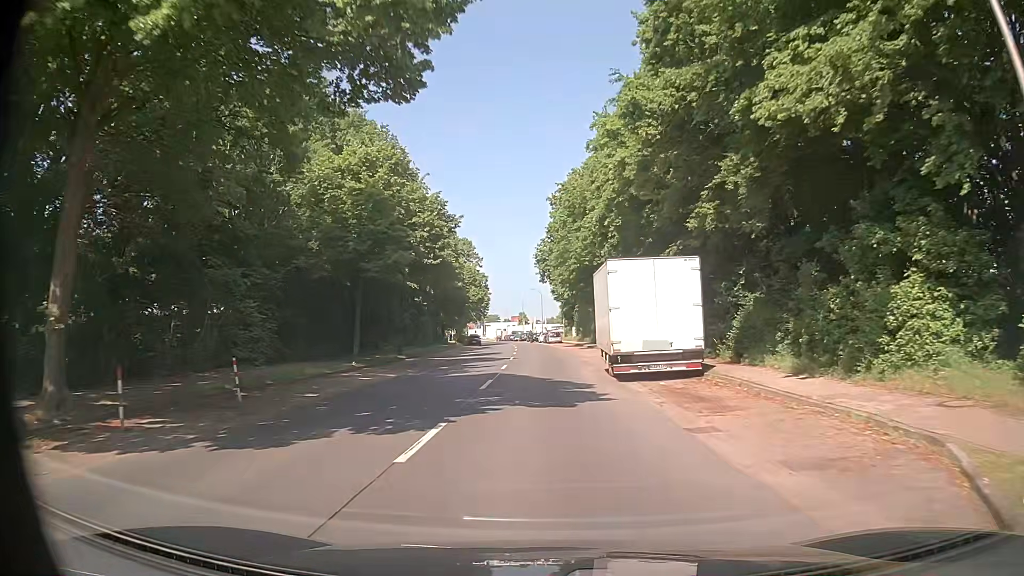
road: tertiary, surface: asphalt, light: Day
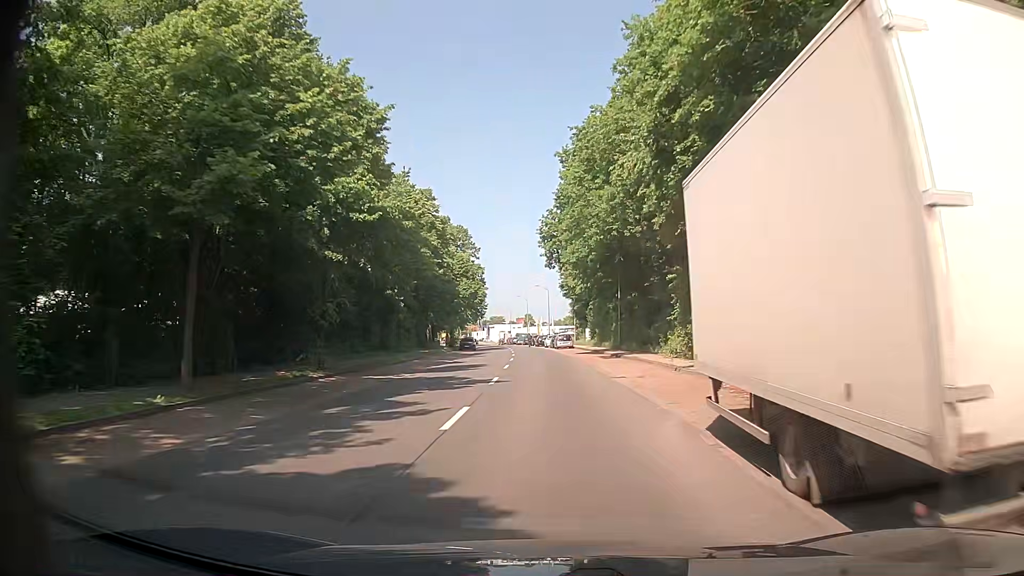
(-0.2, +15.5) m; -1°
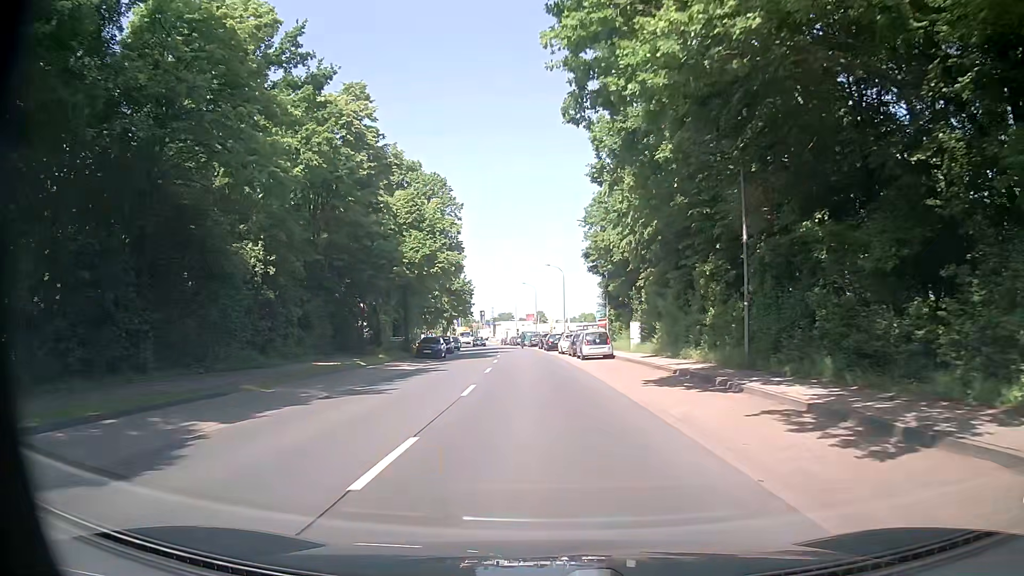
(0.0, +31.0) m; -1°
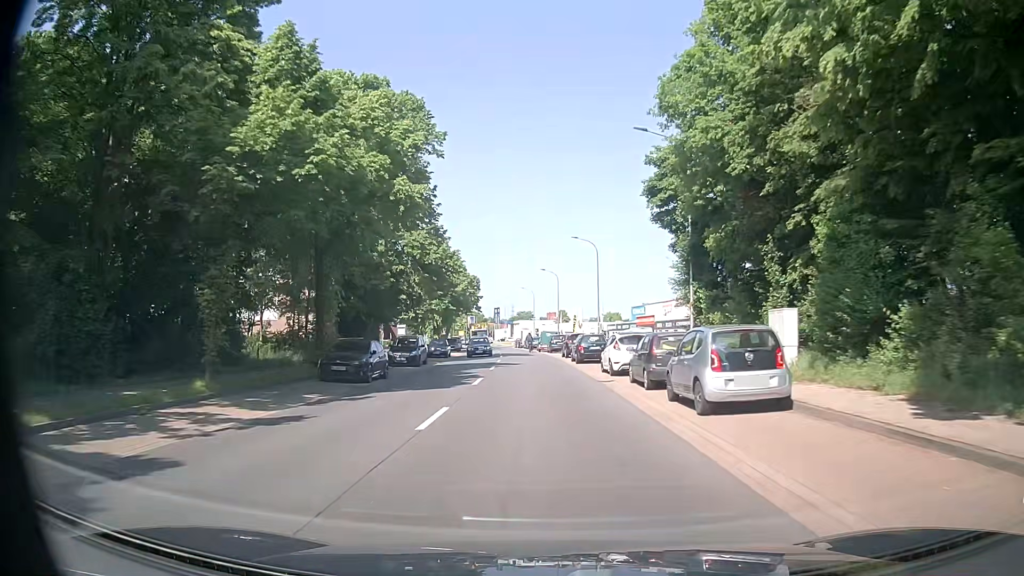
(-0.2, +23.3) m; -2°
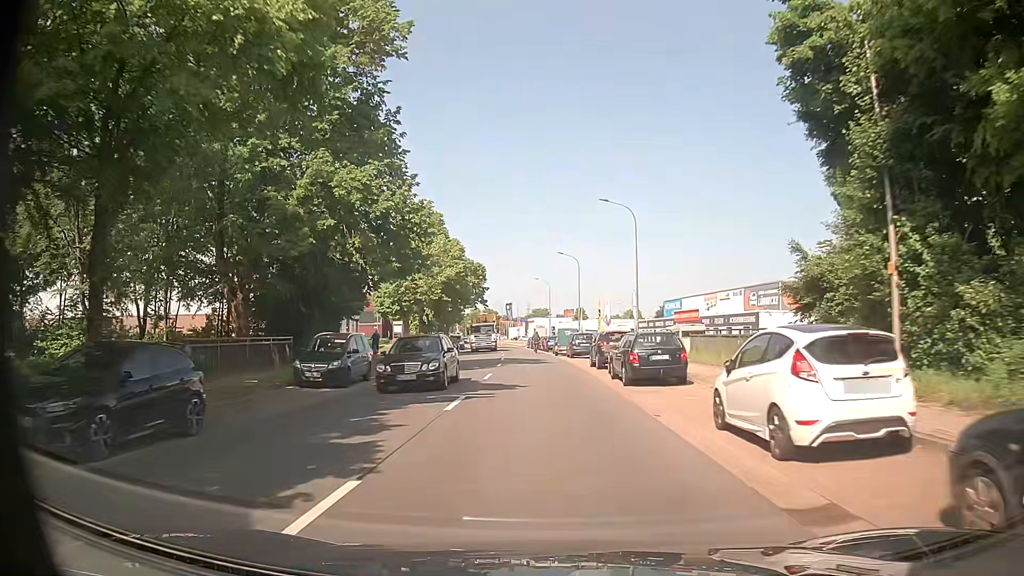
(0.0, +15.5) m; -1°
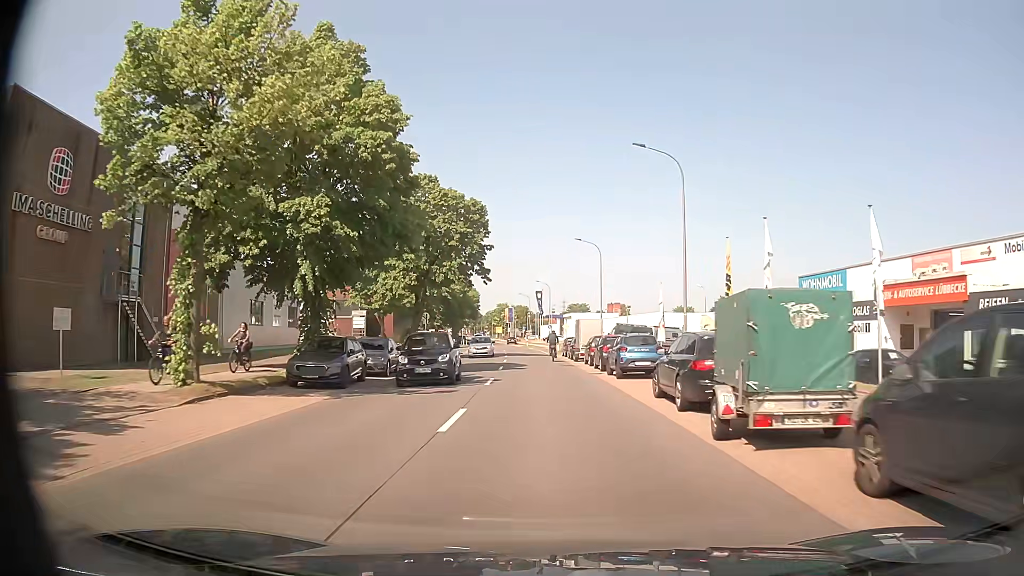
(-1.2, +39.0) m; -4°
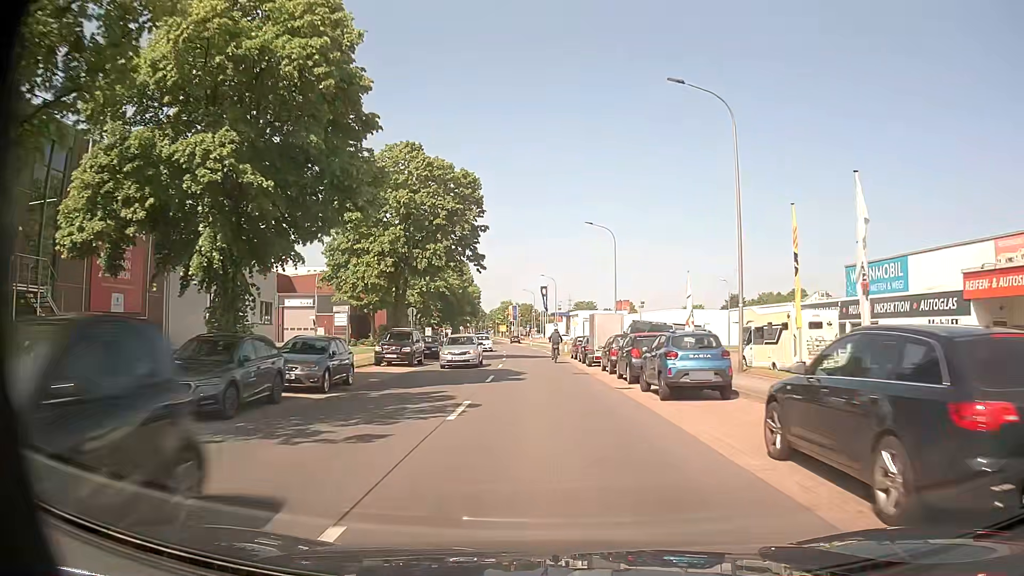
(0.0, +7.8) m; 0°
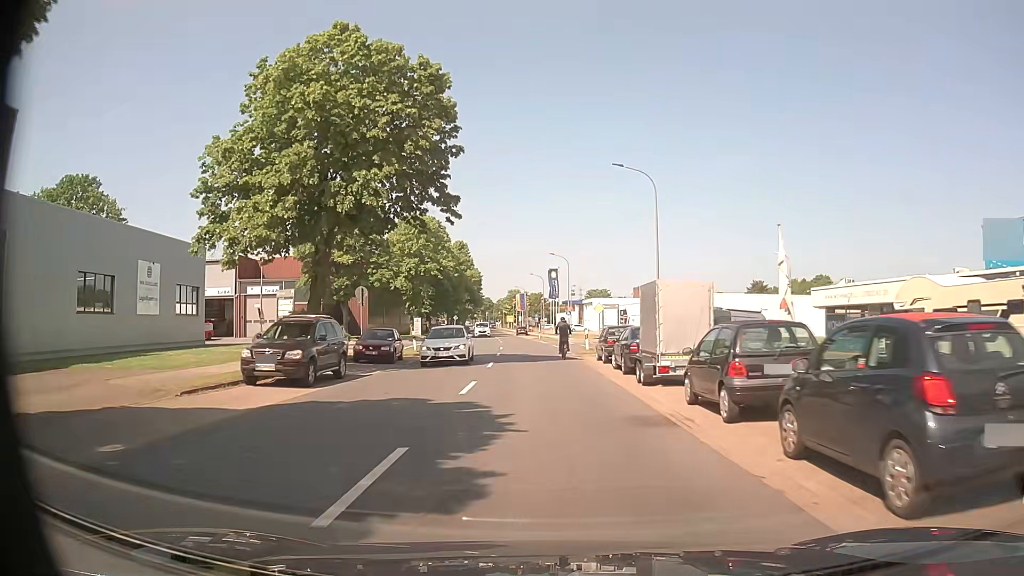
(-0.1, +15.1) m; -1°
(0, +10) (0, +20) (0, +30) (-1, +40) (-1, +50) (-2, +60) (-3, +70) (-4, +80) (-5, +90) (-6, +100) m
